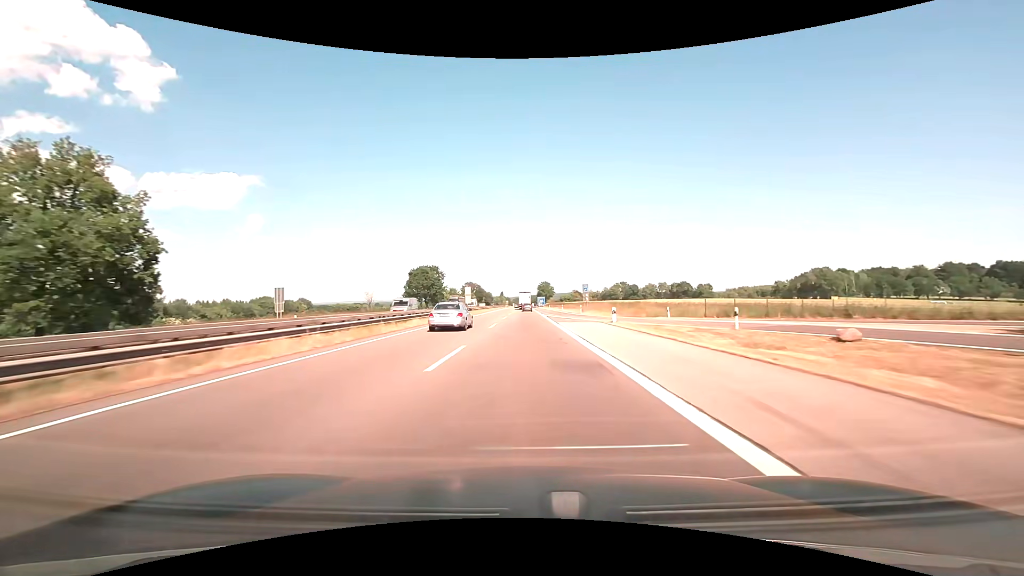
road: motorway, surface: asphalt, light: Day
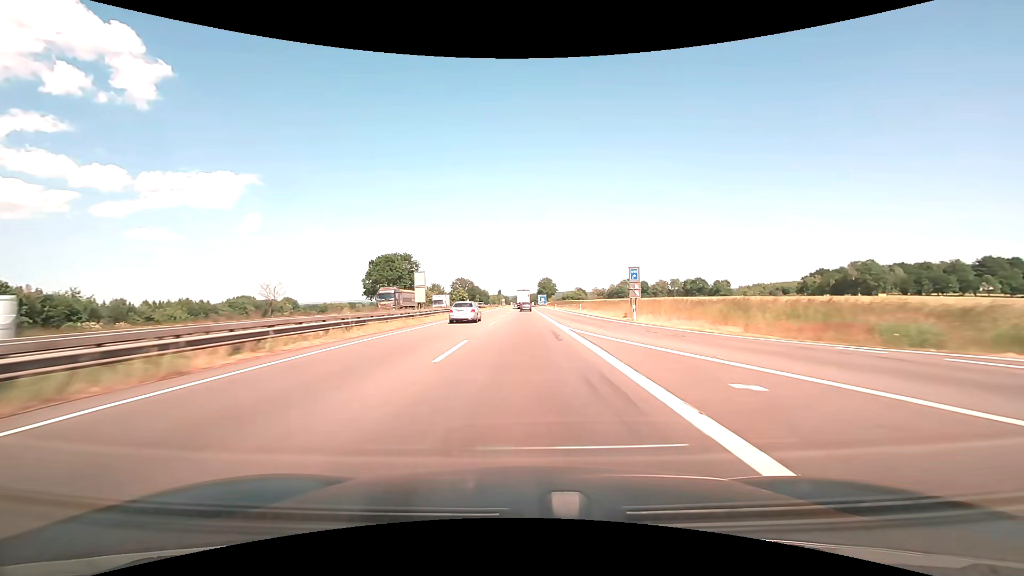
(0.0, +33.6) m; 0°
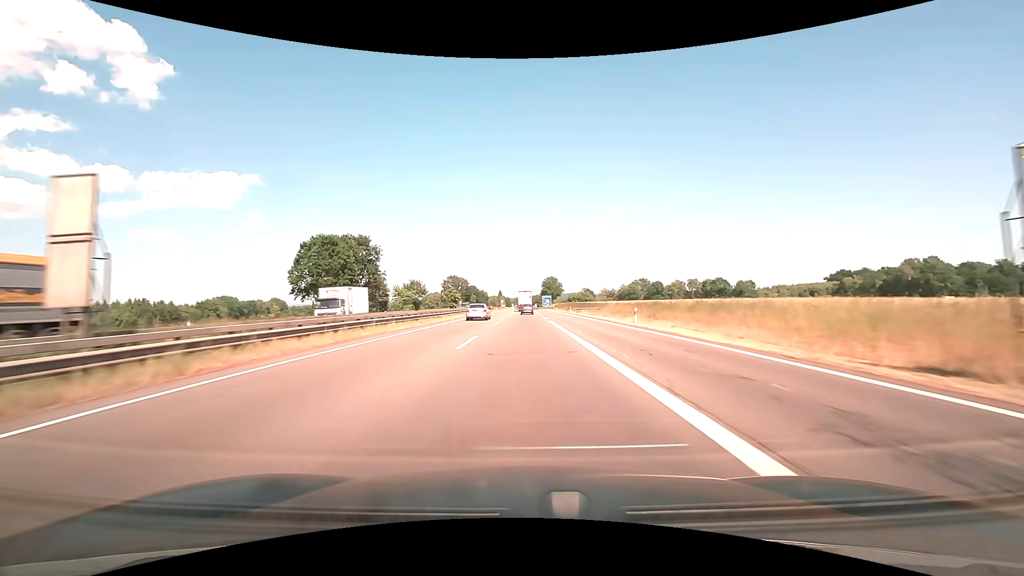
(0.0, +31.9) m; 0°
